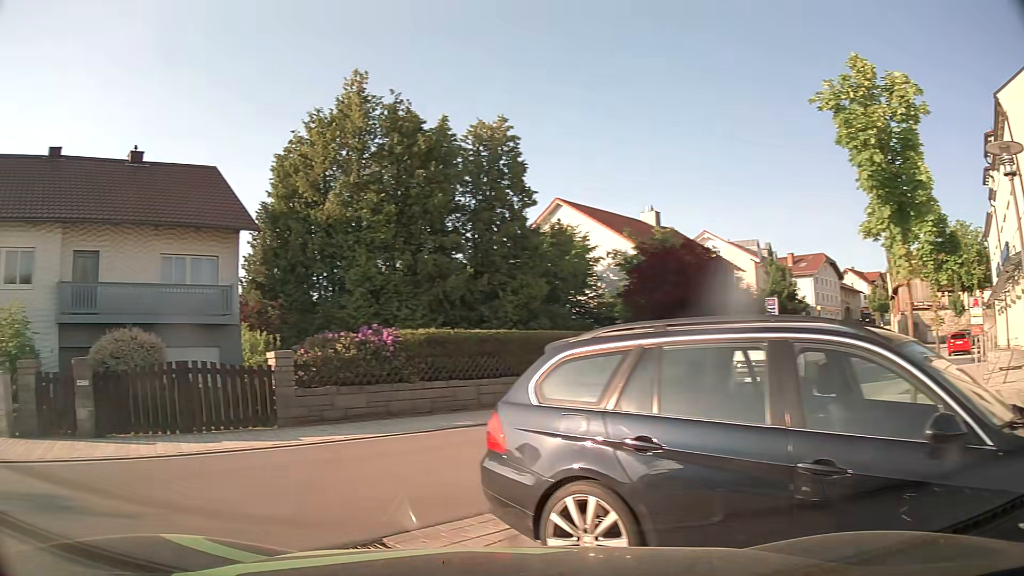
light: Day
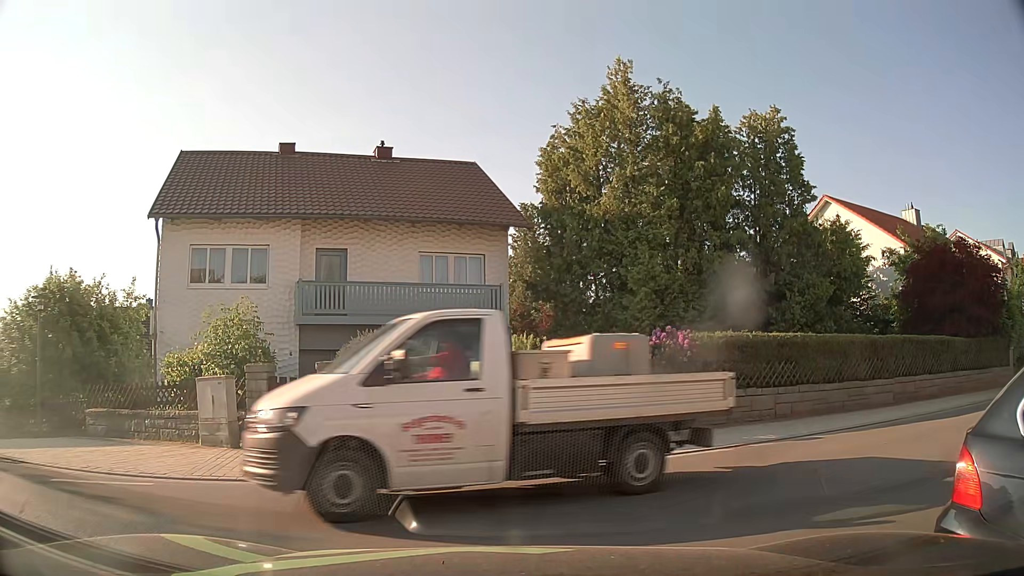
(-0.3, +1.4) m; -14°
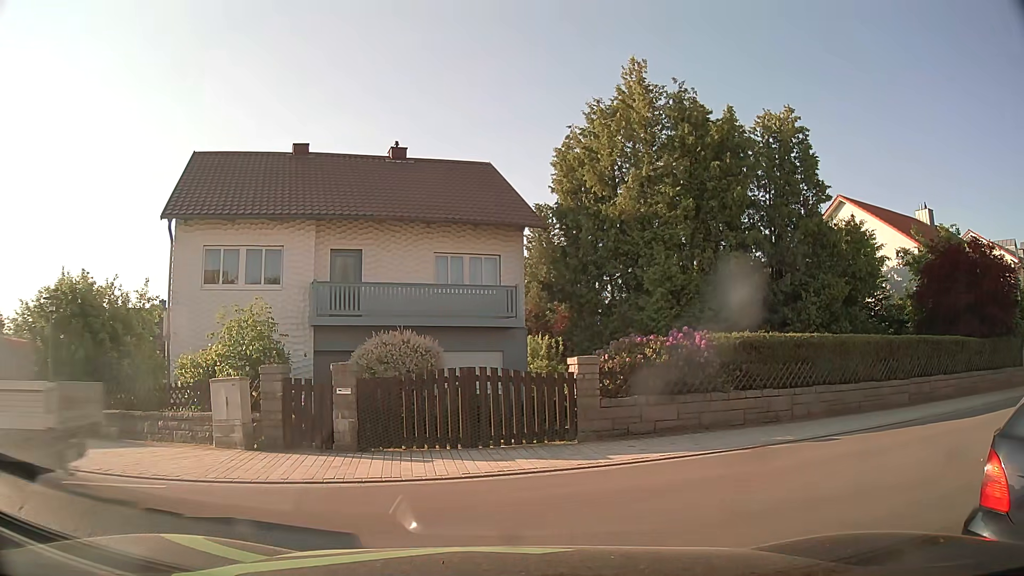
(0.0, +0.1) m; 0°
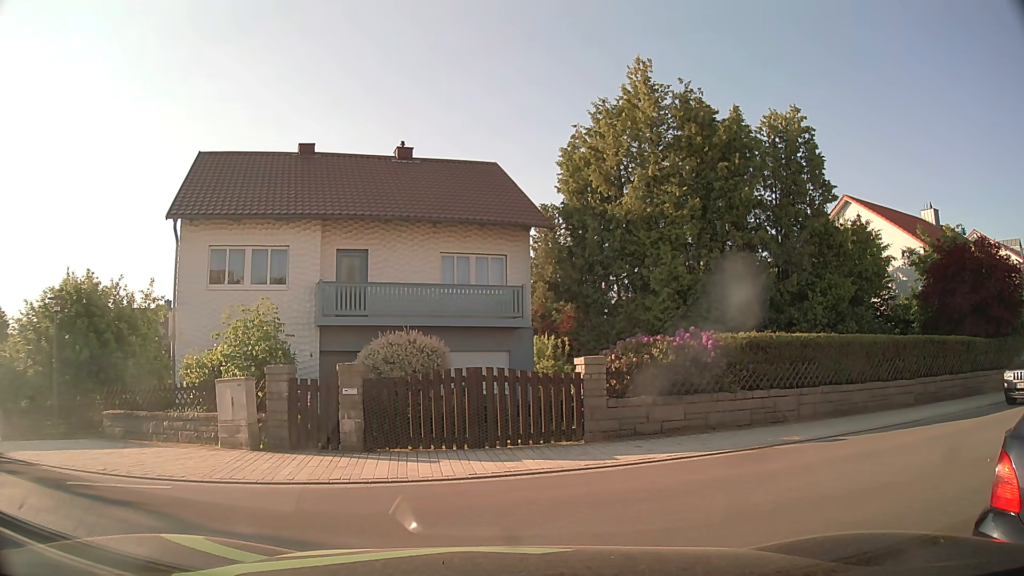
(0.0, +0.1) m; 0°
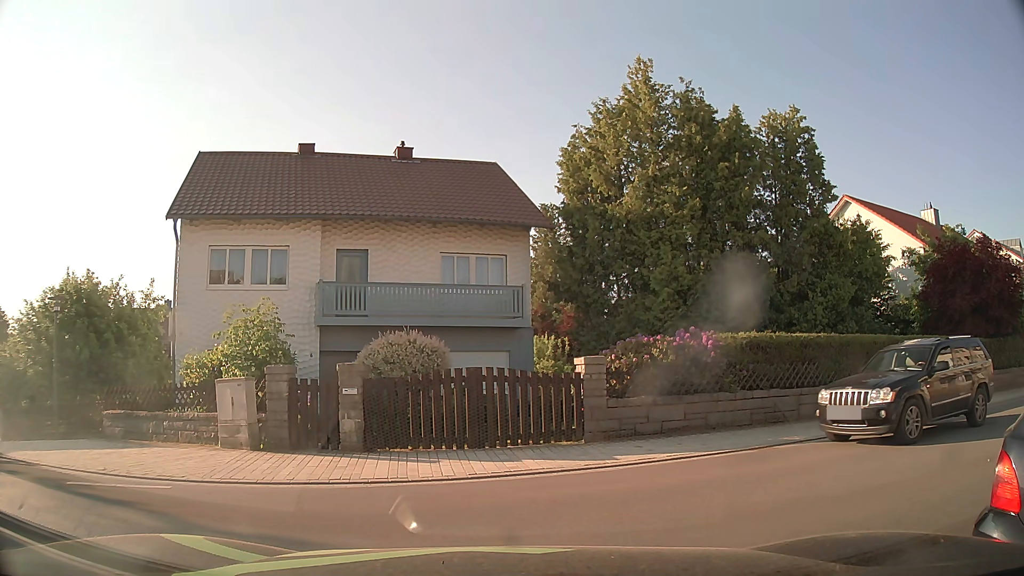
(0.0, 0.0) m; 0°
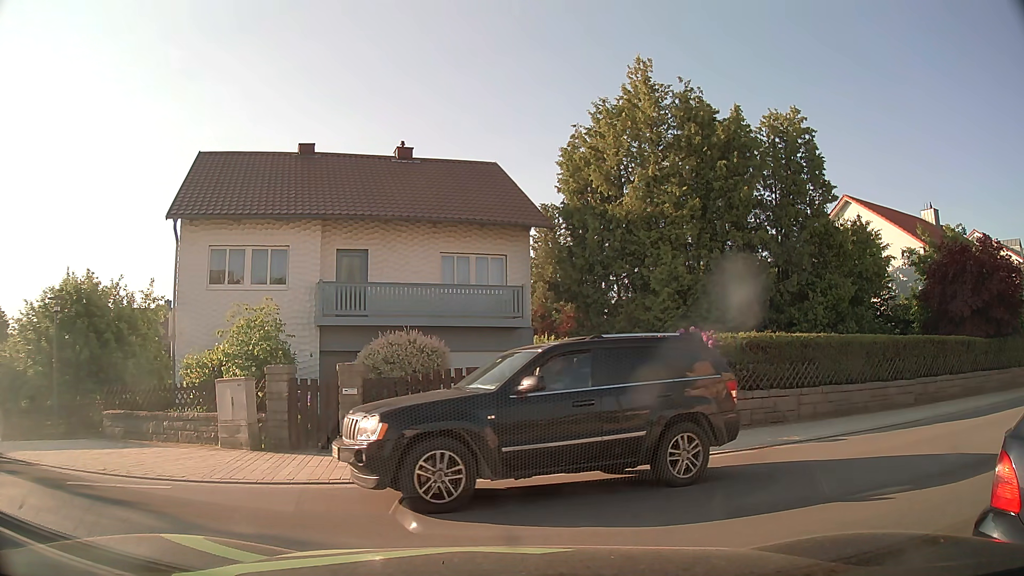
(0.0, 0.0) m; 0°
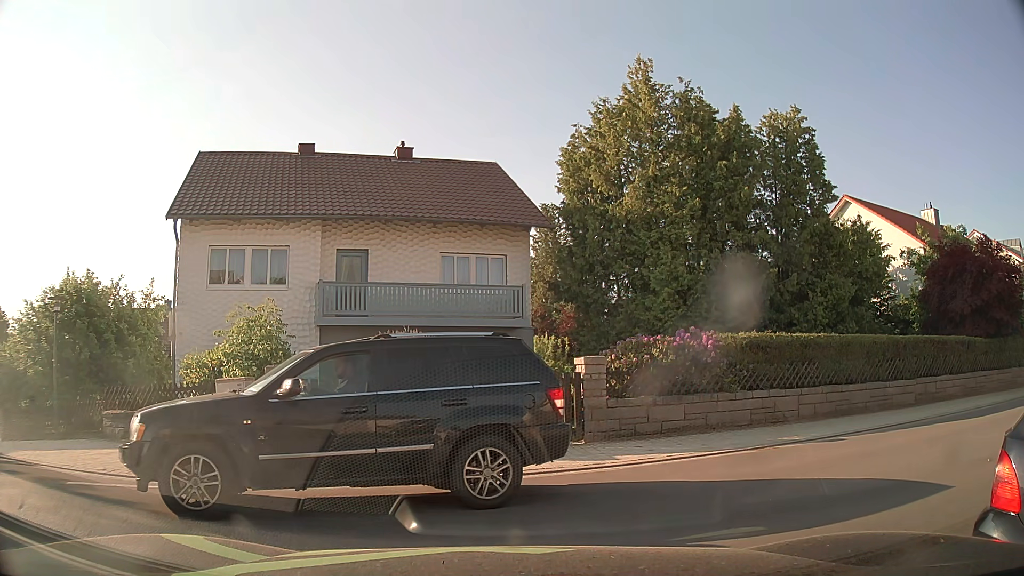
(0.0, 0.0) m; 0°
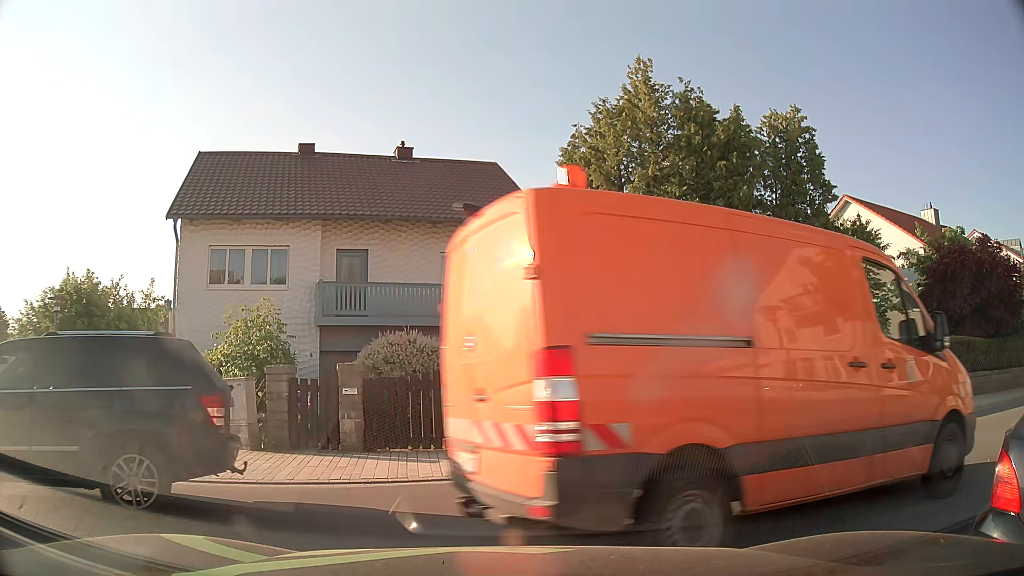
(0.0, 0.0) m; 0°
